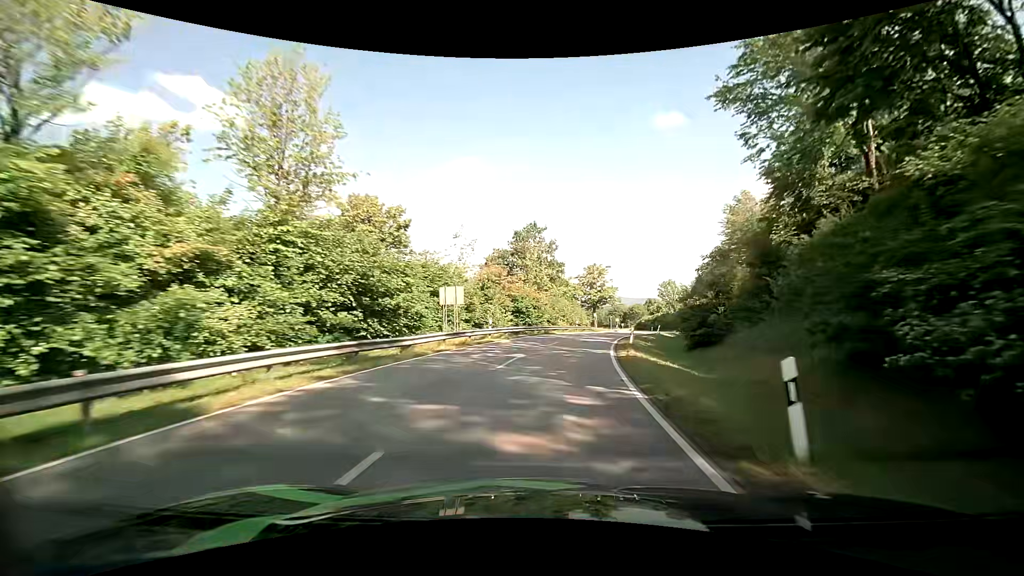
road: tertiary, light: Day
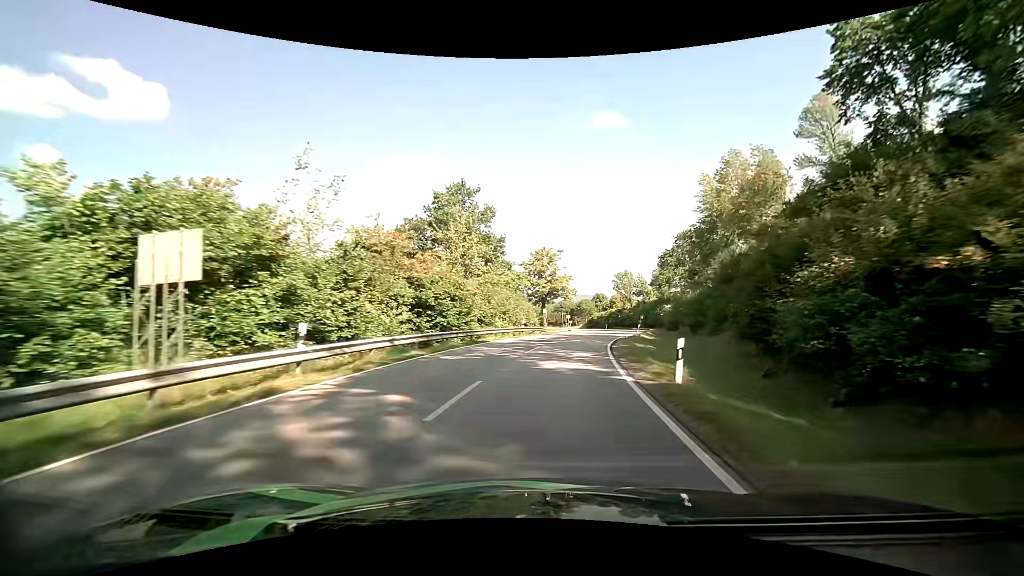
(+1.1, +18.5) m; +6°
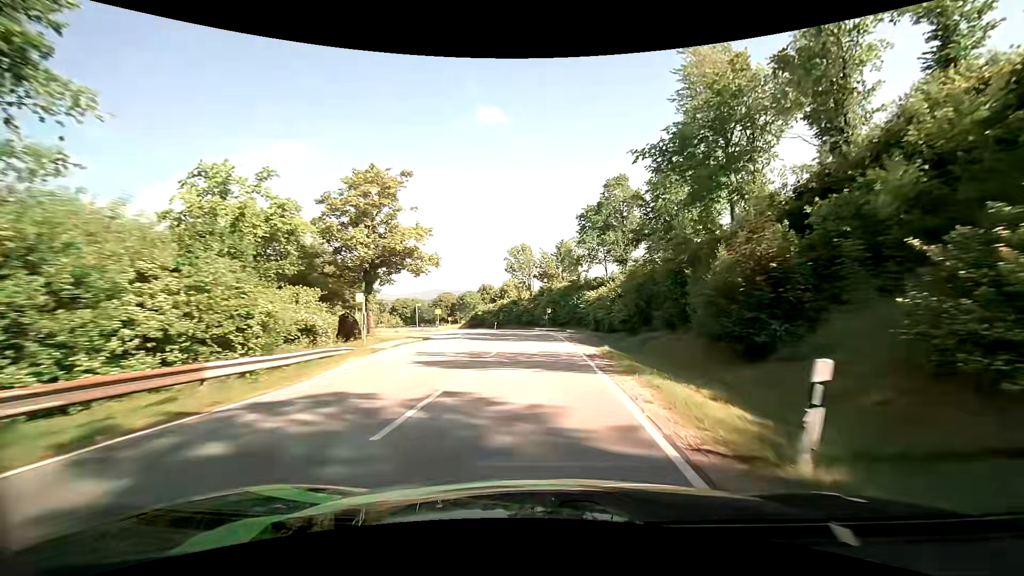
(+4.2, +36.3) m; +13°
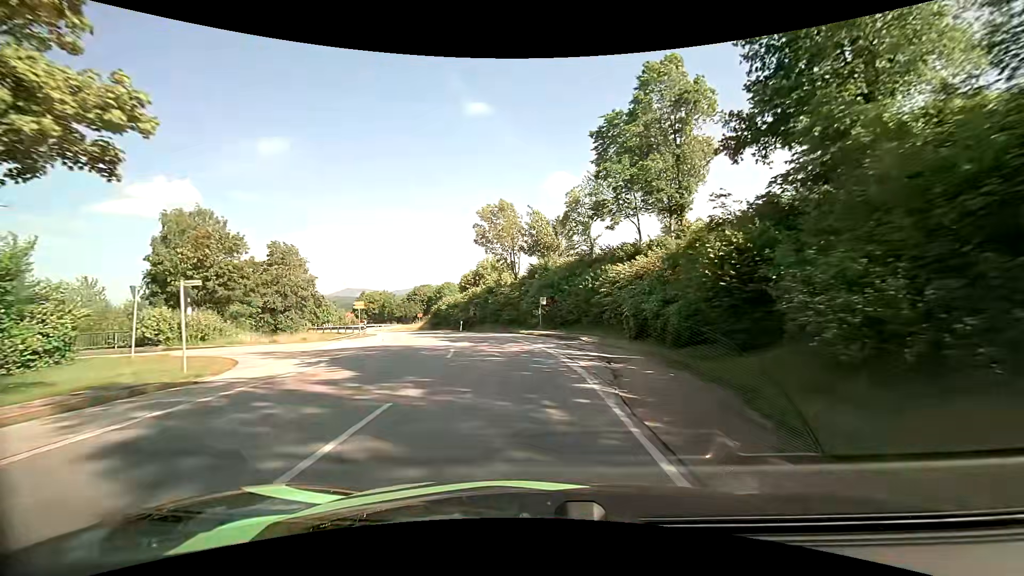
(+0.4, +25.9) m; +1°
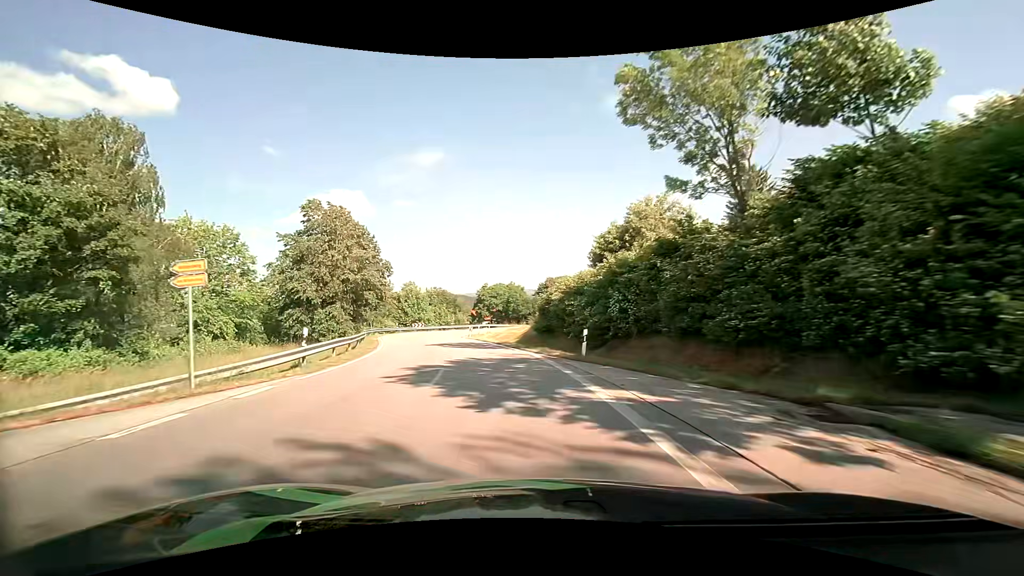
(-3.4, +30.8) m; -16°
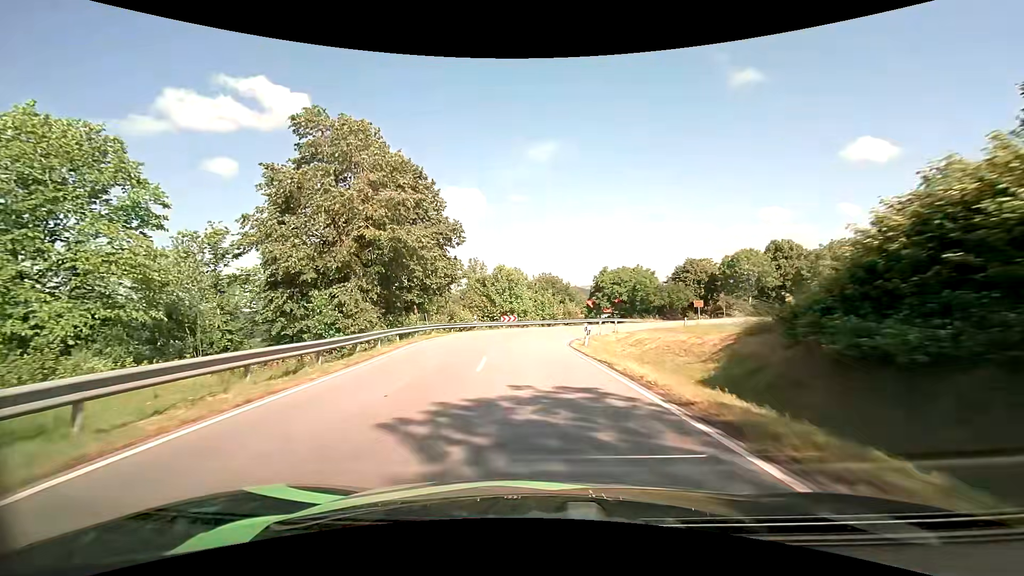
(-2.8, +22.4) m; -13°
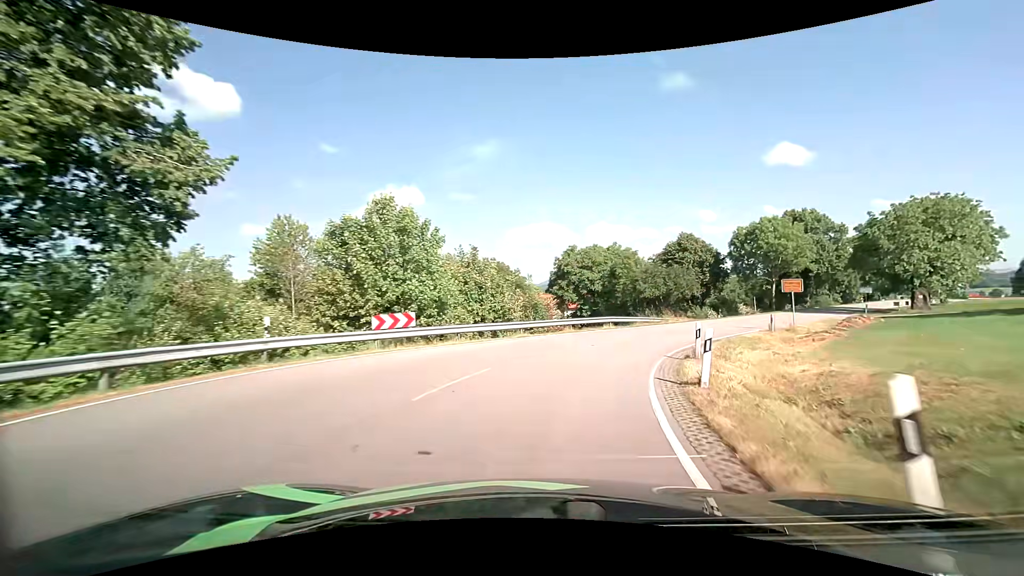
(-0.2, +28.1) m; +5°
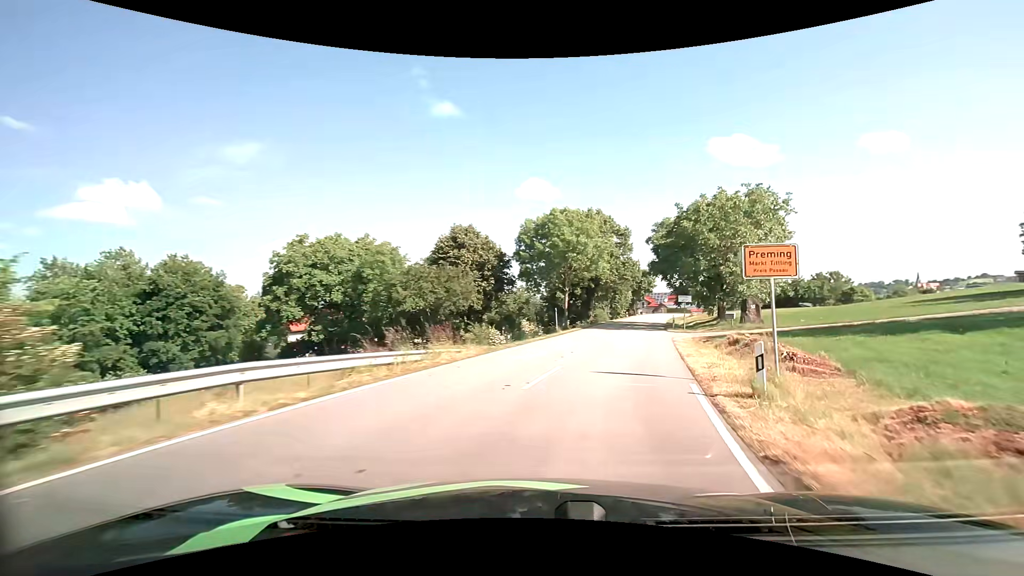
(+4.2, +20.5) m; +25°
(+1, +10) (+3, +20) (+6, +29) (+8, +39) (+11, +49) (+14, +58) (+16, +68) (+19, +78) (+22, +87) (+25, +97) m
